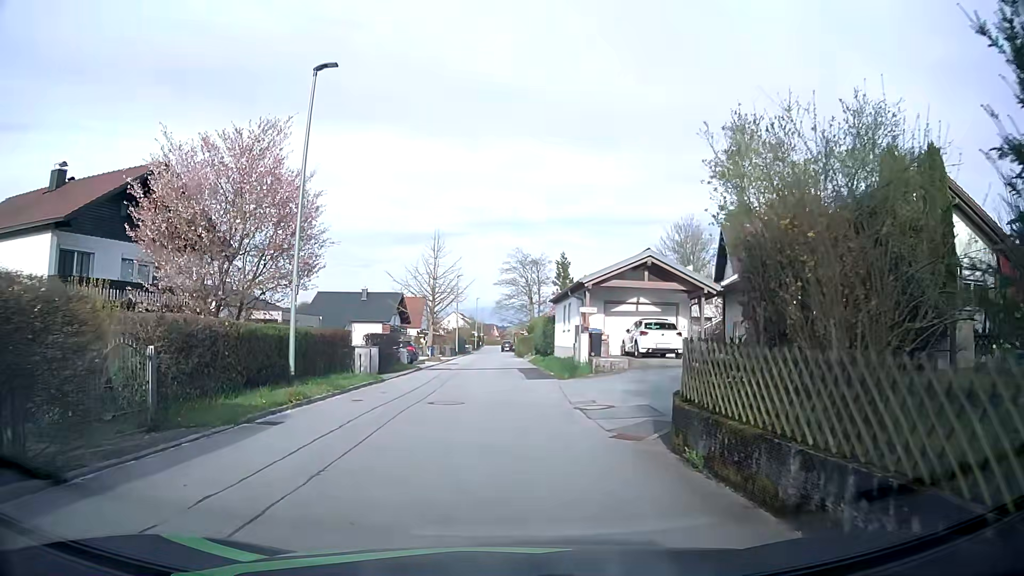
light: Day
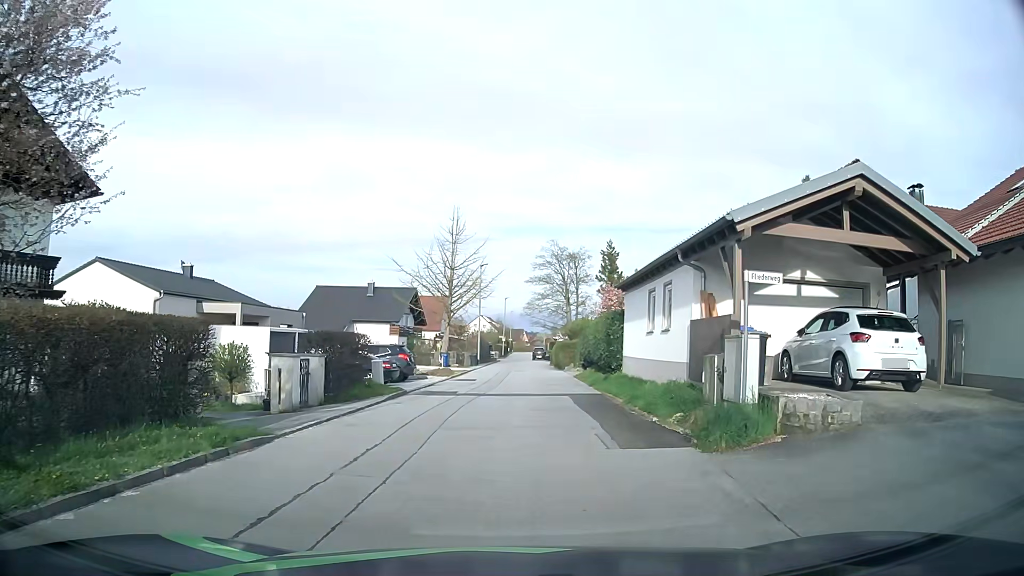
(-0.1, +13.5) m; -1°
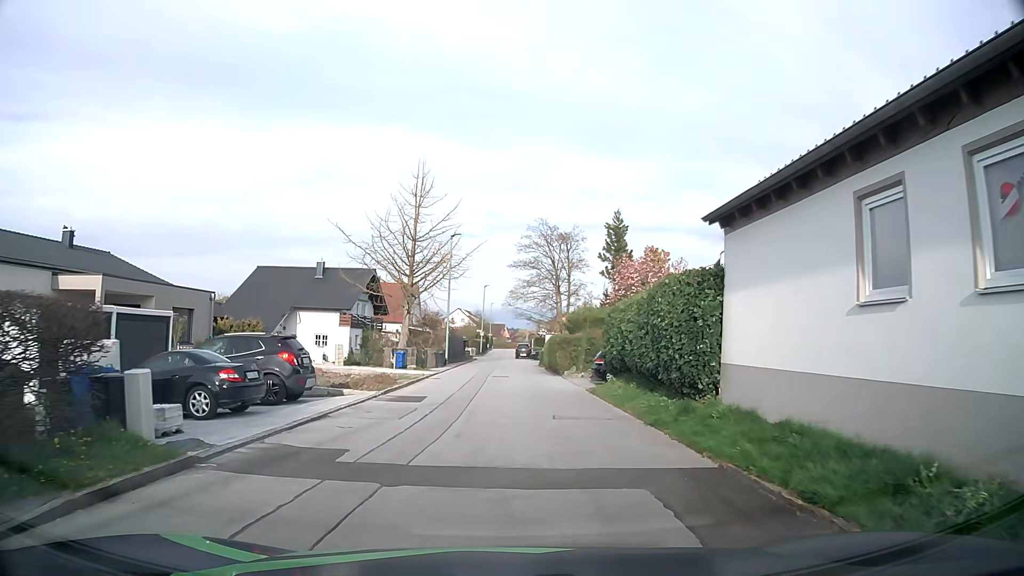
(+0.2, +13.3) m; +1°
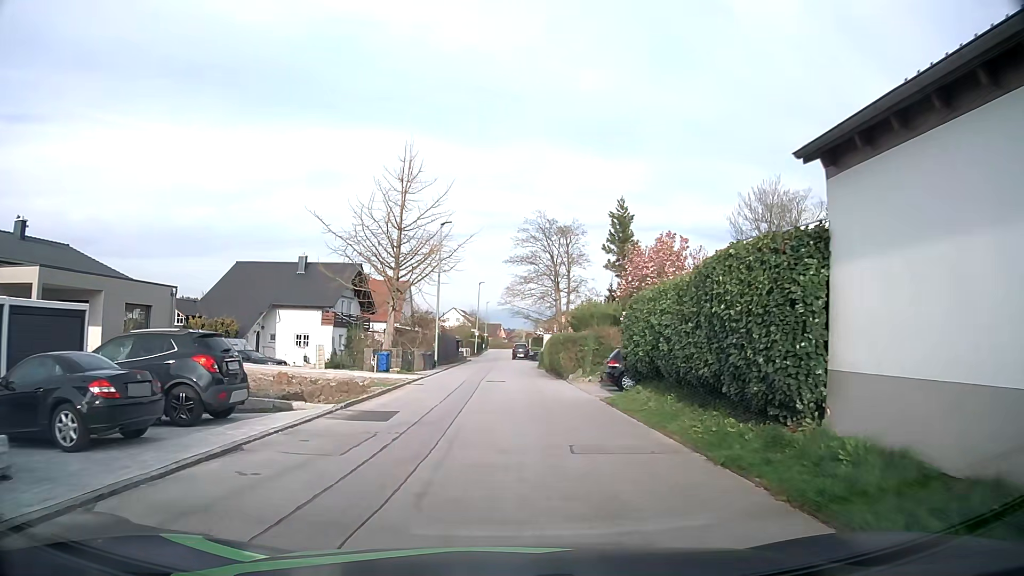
(+0.1, +4.2) m; +1°
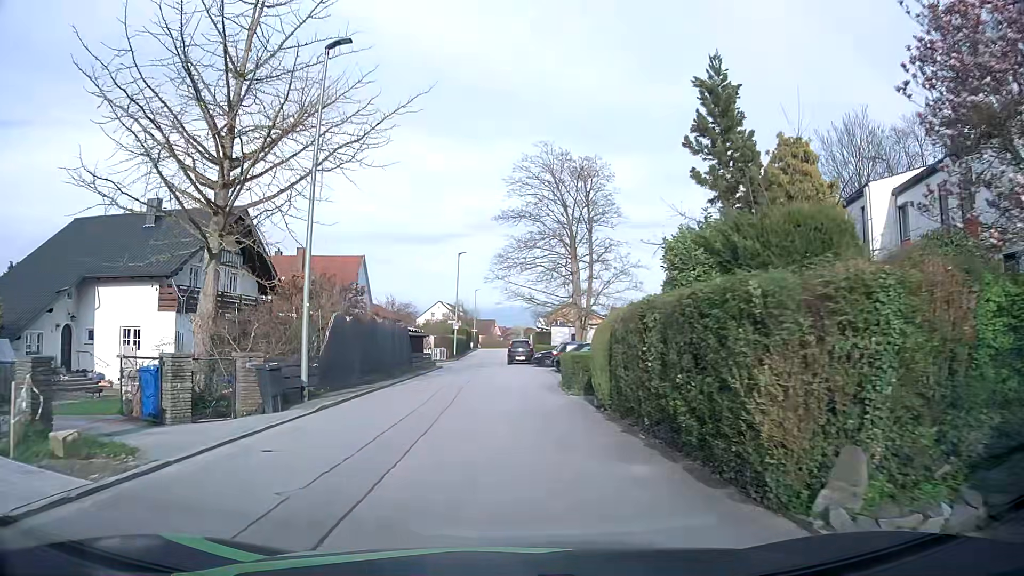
(+0.2, +23.4) m; 0°
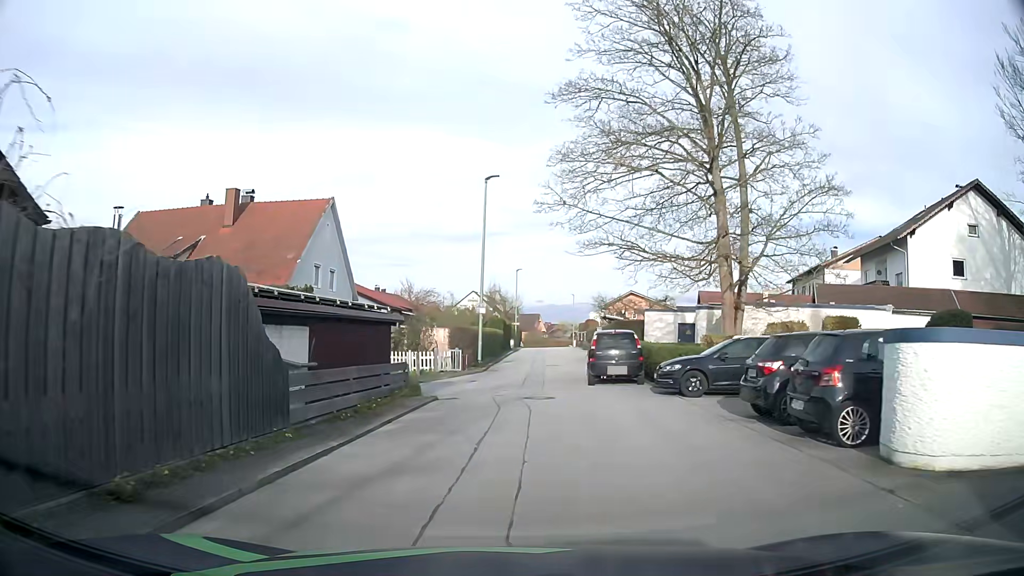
(-1.0, +23.5) m; -4°
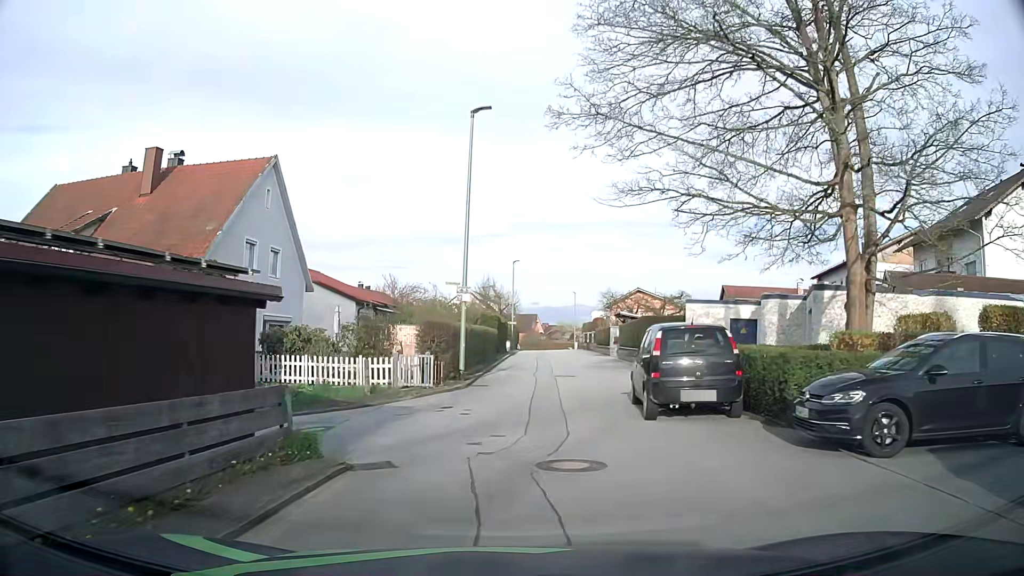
(0.0, +8.8) m; +1°
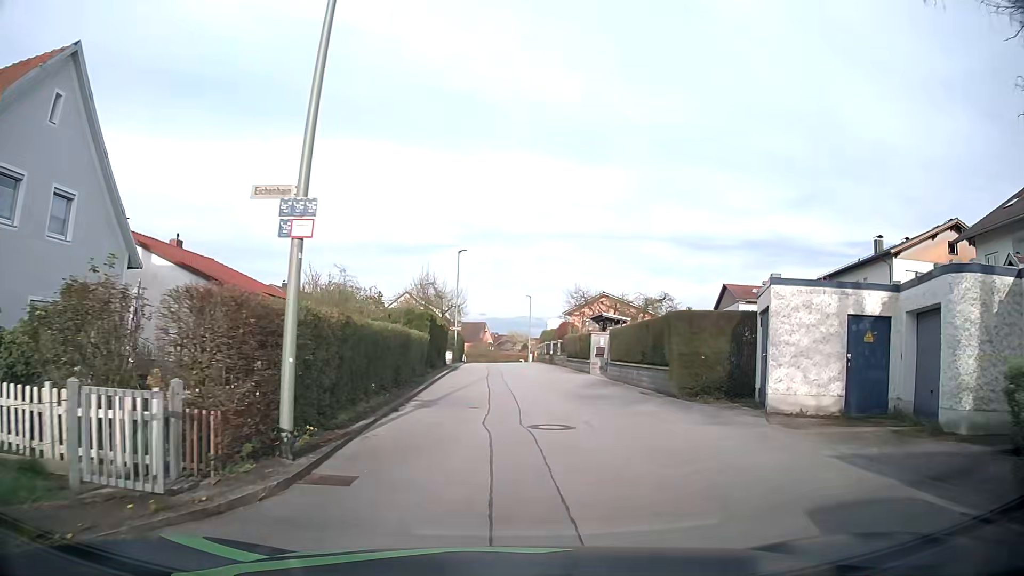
(+0.2, +12.5) m; +4°
(0, +10) (+1, +20) (+1, +30) (0, +40) (0, +50) (0, +60) (0, +70) (0, +80) (0, +90) (+1, +100) m
